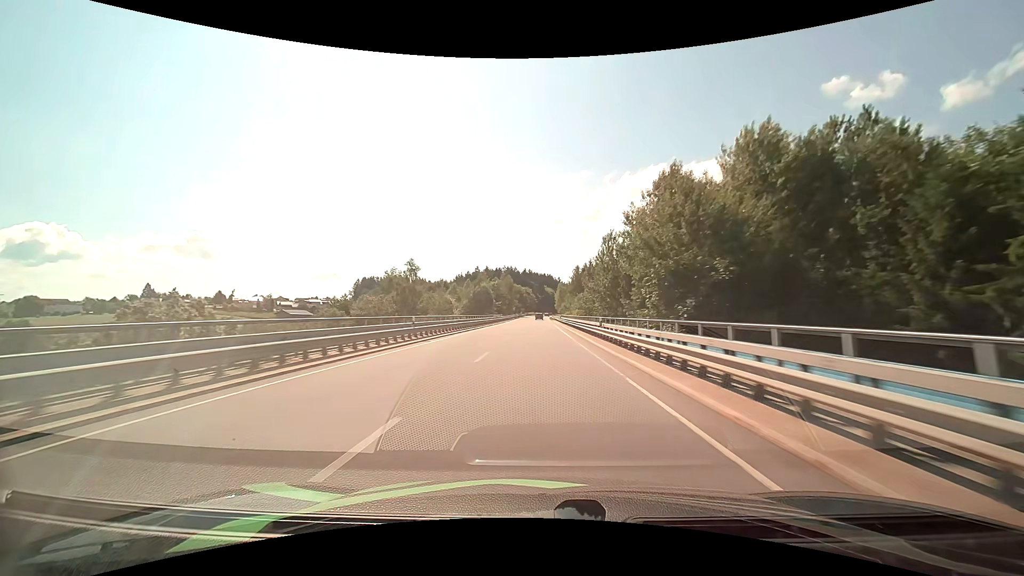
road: primary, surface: asphalt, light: Day
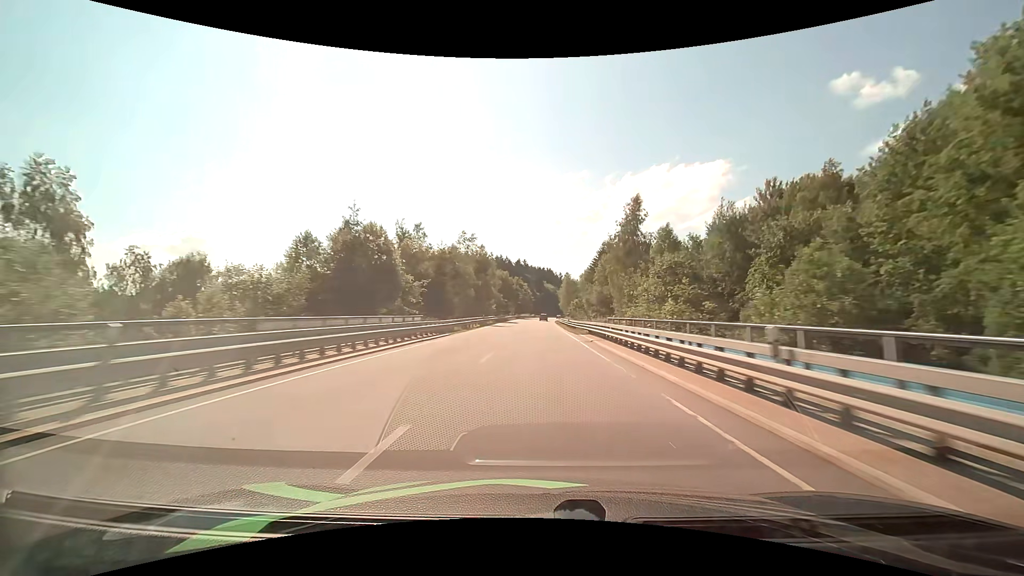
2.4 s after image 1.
(0.0, +71.6) m; 0°
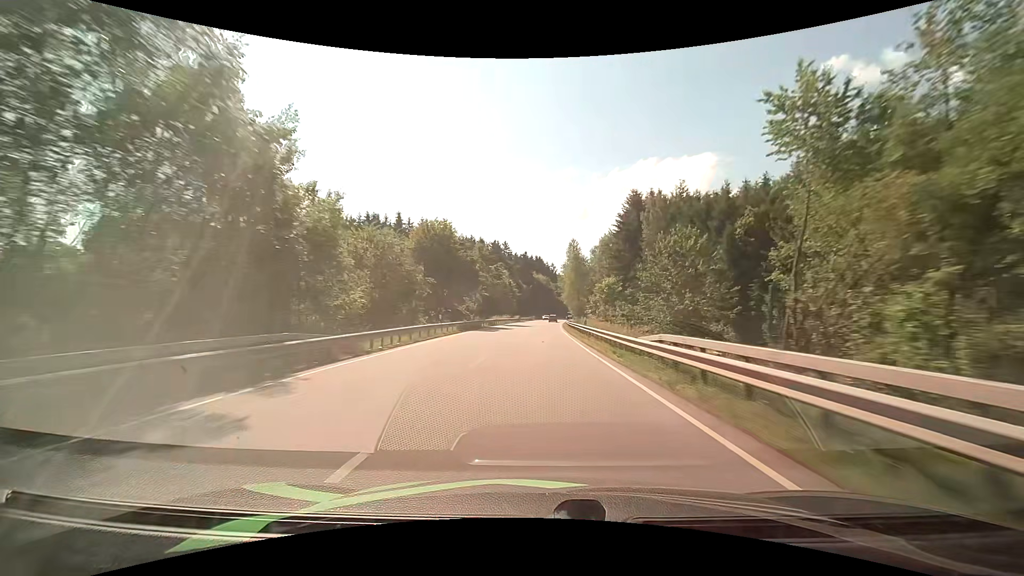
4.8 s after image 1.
(+0.5, +71.8) m; +1°
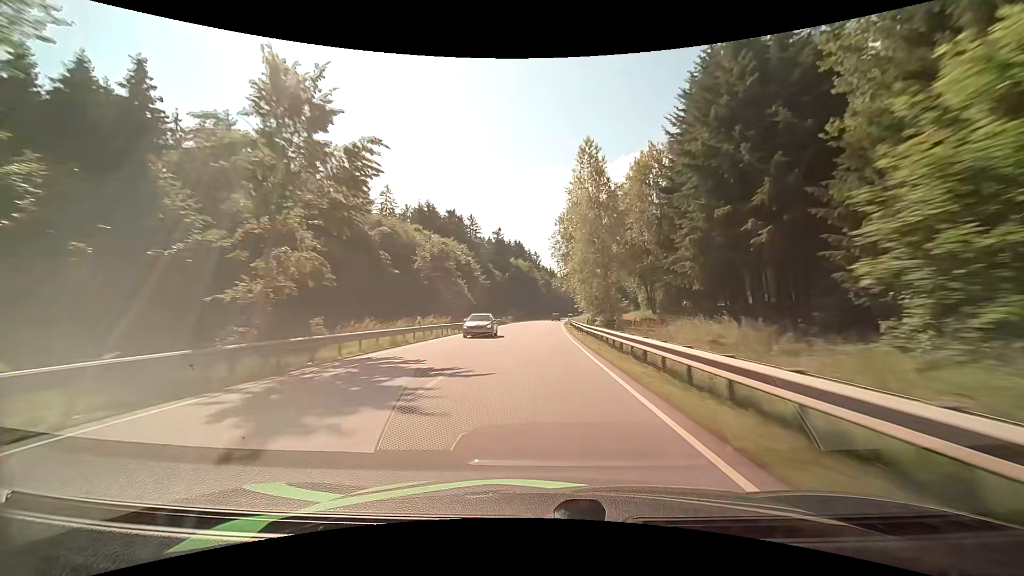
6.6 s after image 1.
(+0.7, +52.4) m; +2°
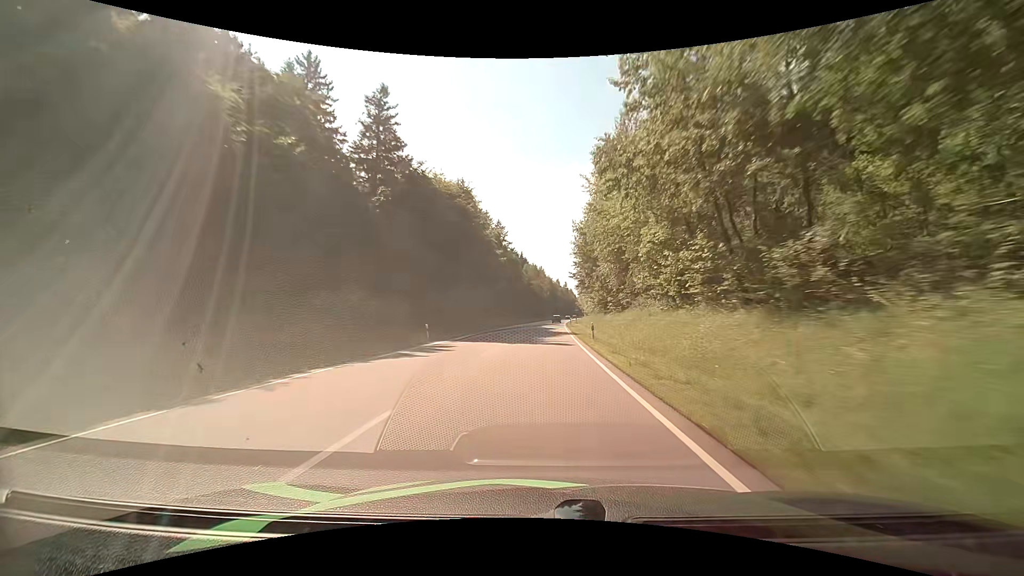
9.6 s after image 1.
(+2.6, +87.4) m; +3°
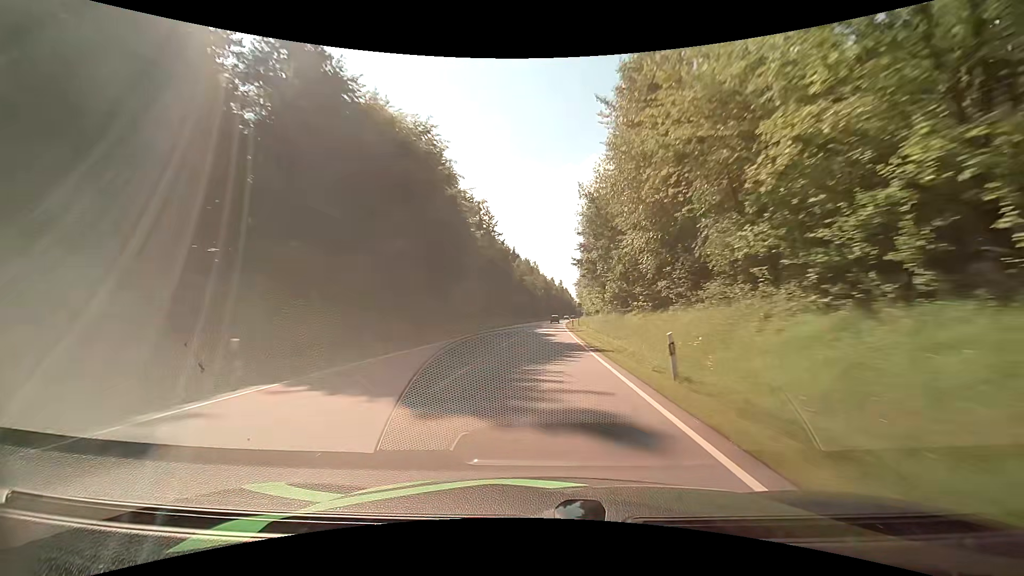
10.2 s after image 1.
(+0.2, +17.7) m; +1°
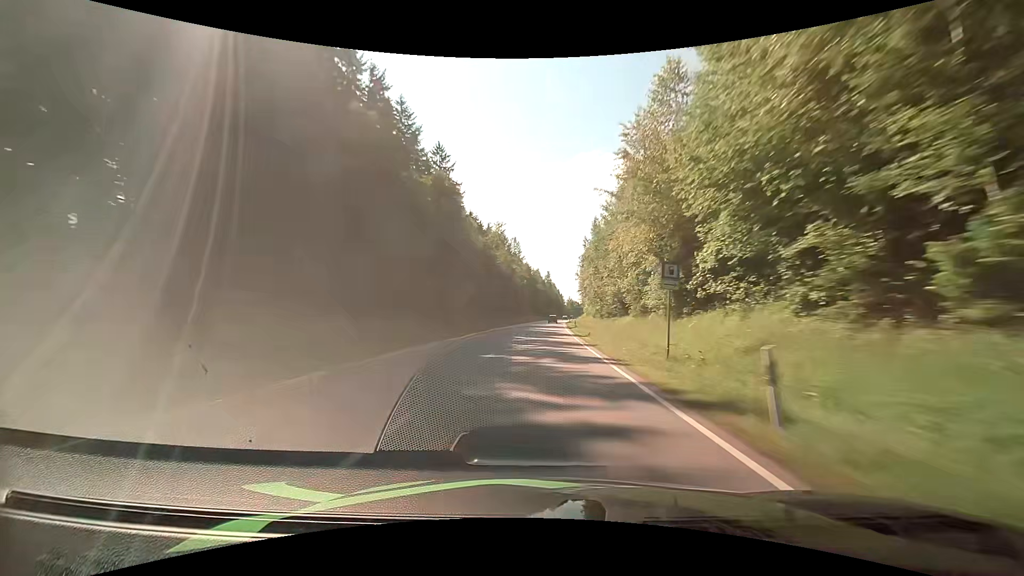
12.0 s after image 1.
(+0.6, +53.8) m; +2°
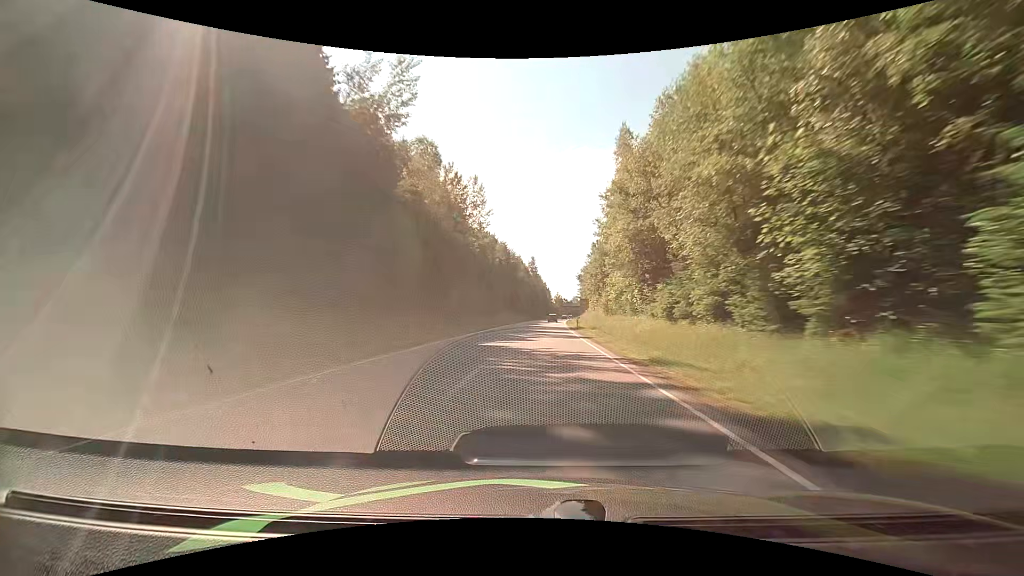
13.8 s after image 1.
(+0.7, +53.7) m; +2°
(0, +10) (0, +20) (0, +30) (0, +40) (+1, +50) (+1, +60) (+2, +70) (+2, +80) (+3, +90) (+3, +100) m
